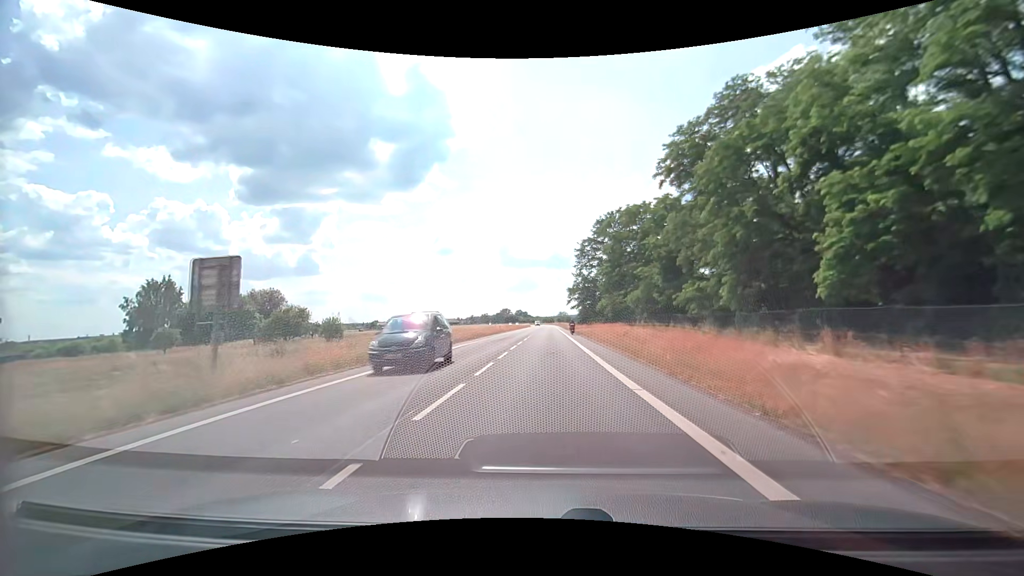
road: secondary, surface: asphalt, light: Day
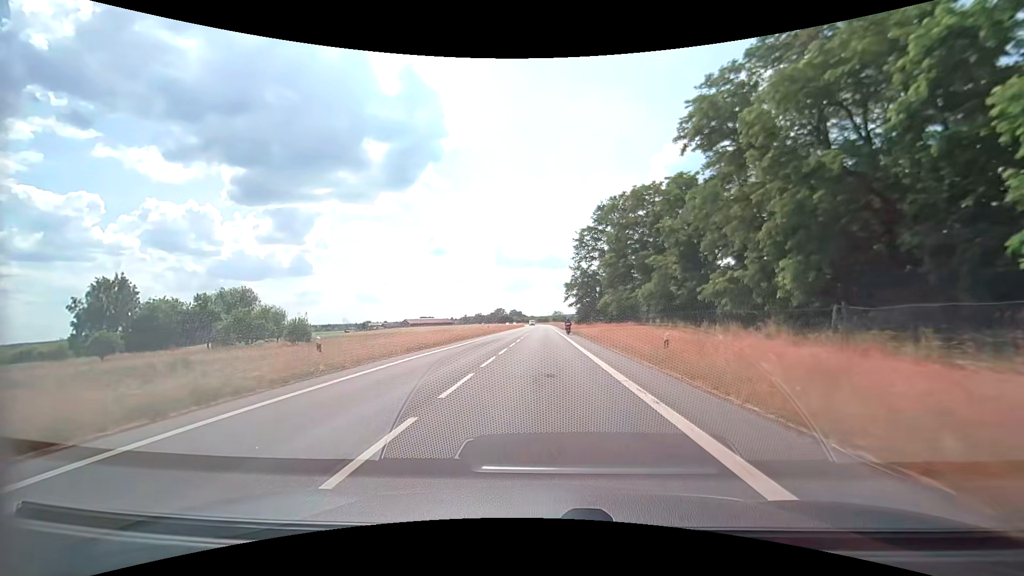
(0.0, +9.7) m; 0°
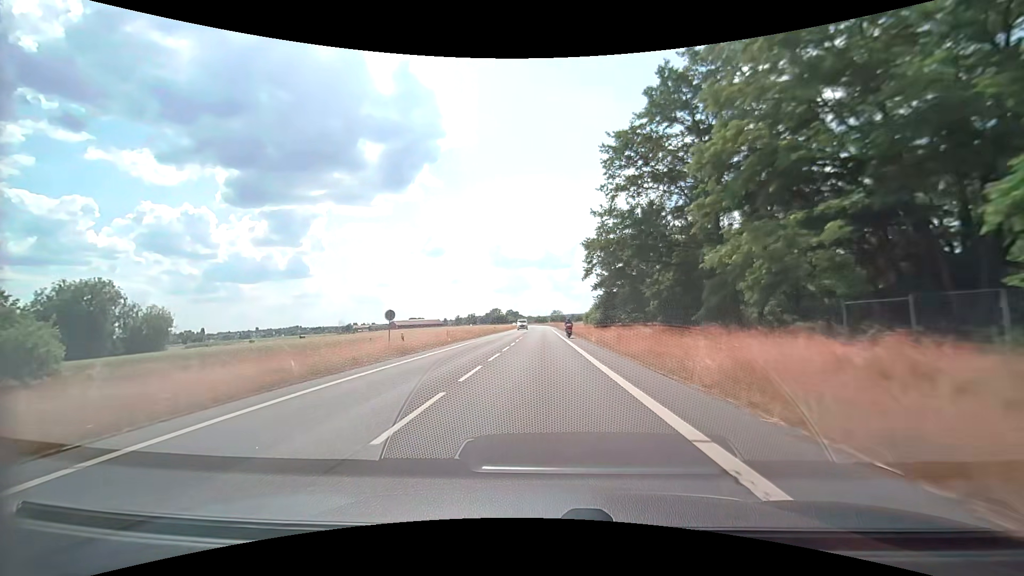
(+0.1, +39.4) m; 0°
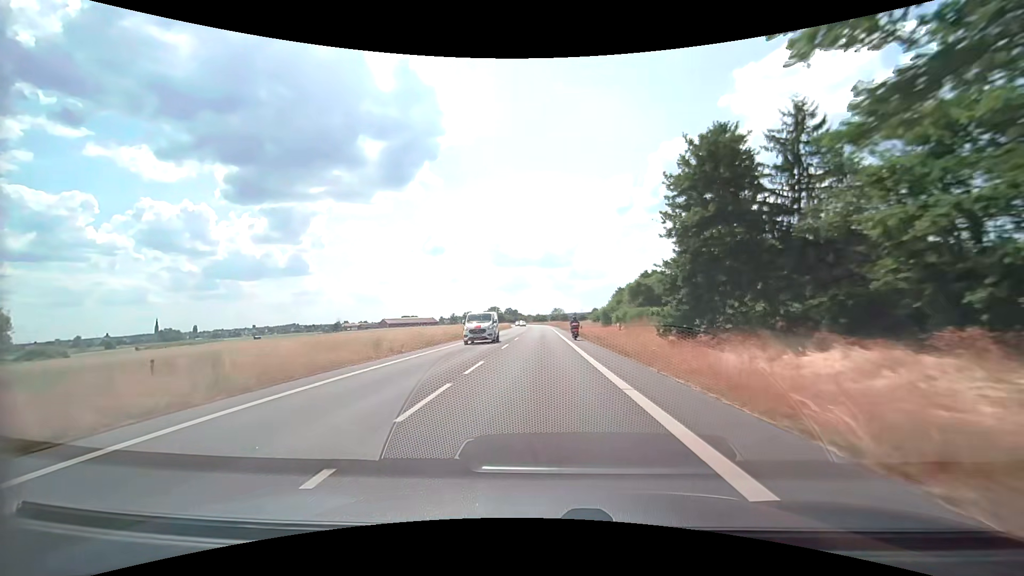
(0.0, +28.9) m; 0°
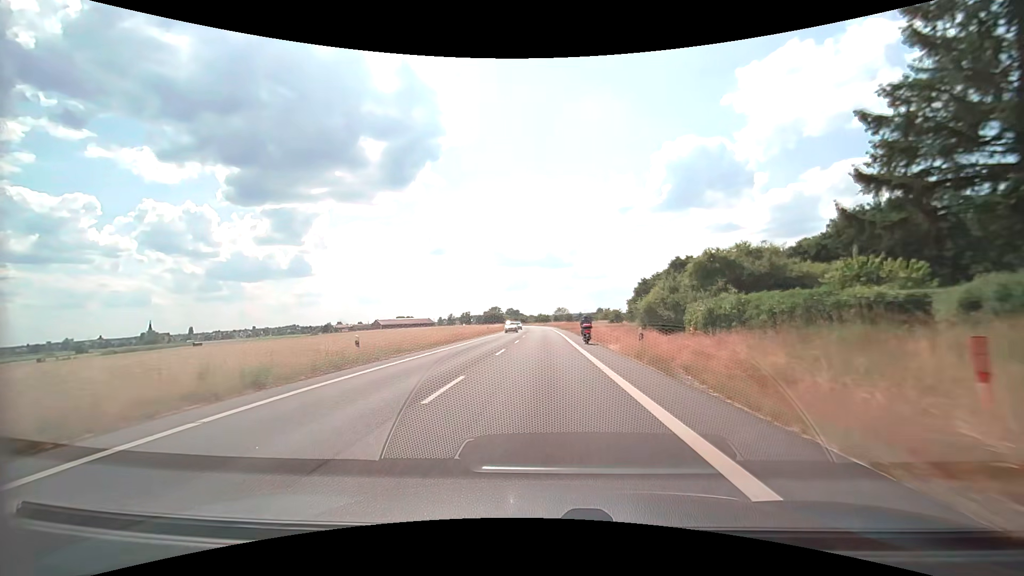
(0.0, +28.1) m; 0°
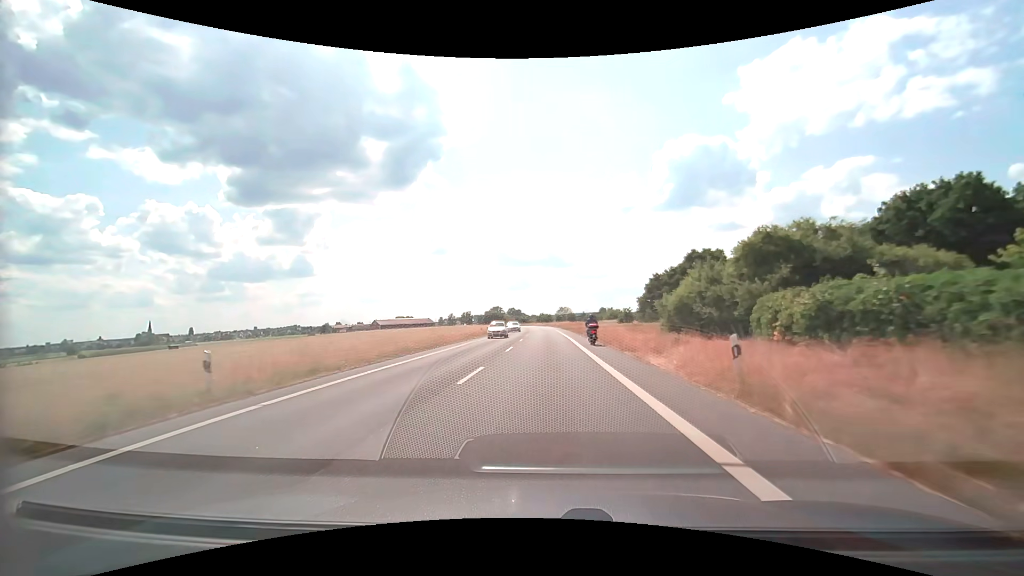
(0.0, +9.2) m; 0°
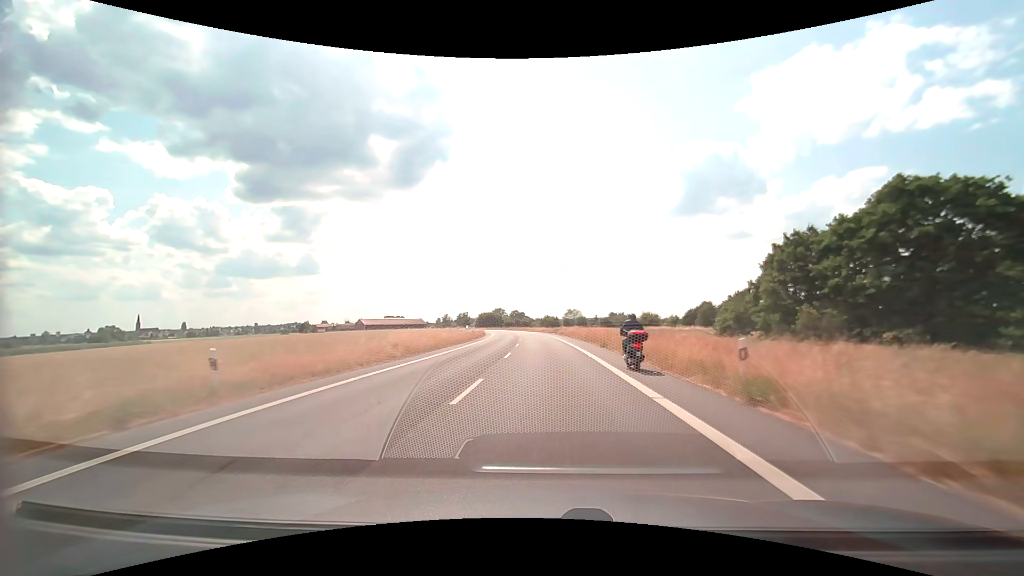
(-0.1, +50.1) m; -1°
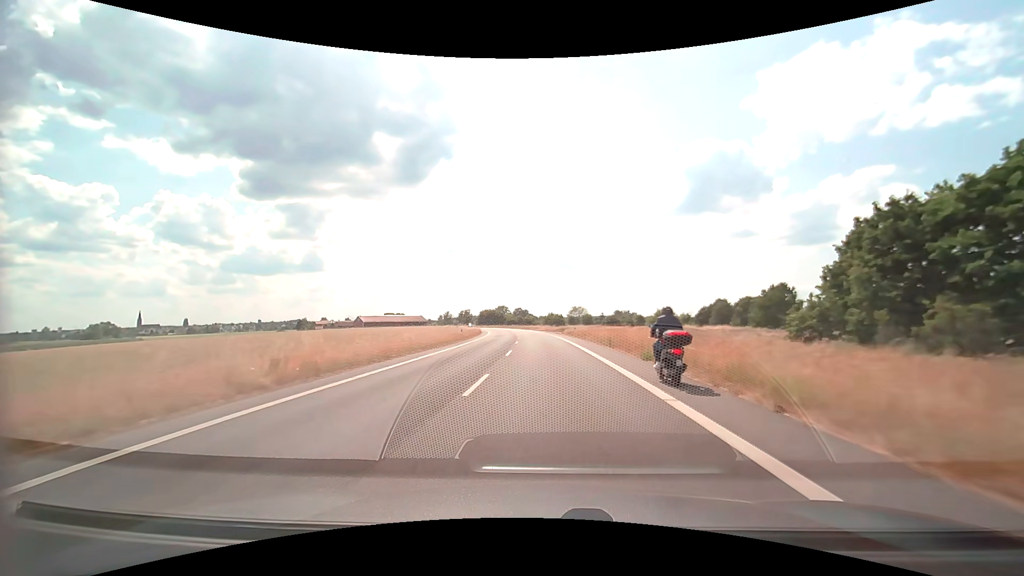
(0.0, +11.3) m; 0°
(0, +10) (0, +20) (0, +30) (-1, +40) (-1, +50) (-1, +60) (-2, +70) (-3, +80) (-4, +90) (-5, +100) m
